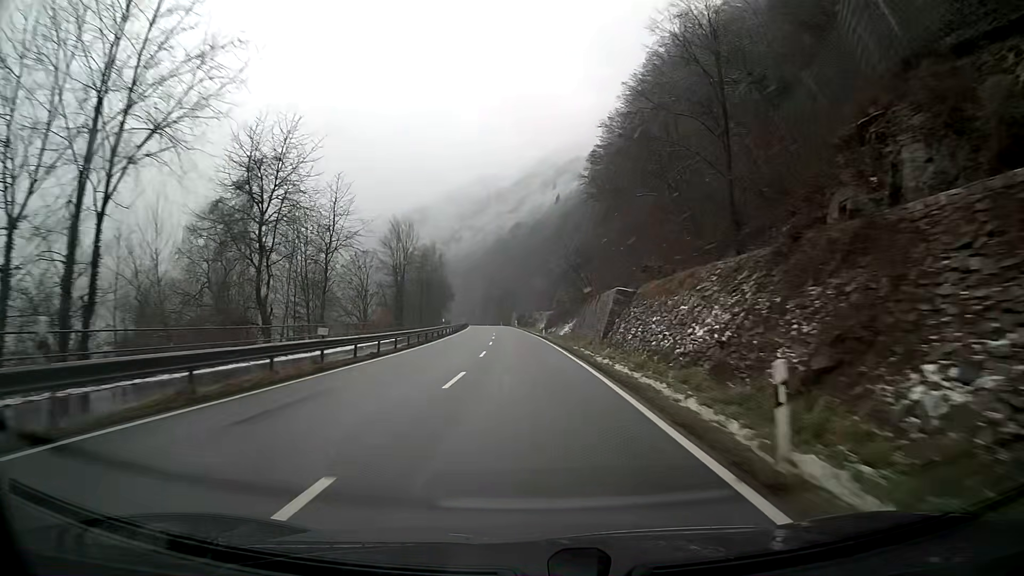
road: primary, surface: asphalt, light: Day
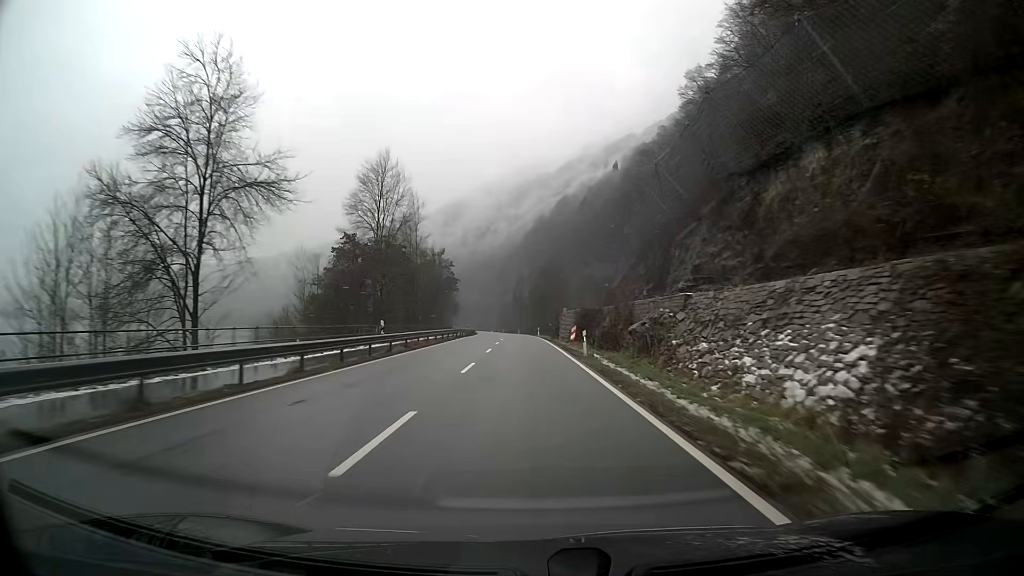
(-2.7, +78.6) m; -4°
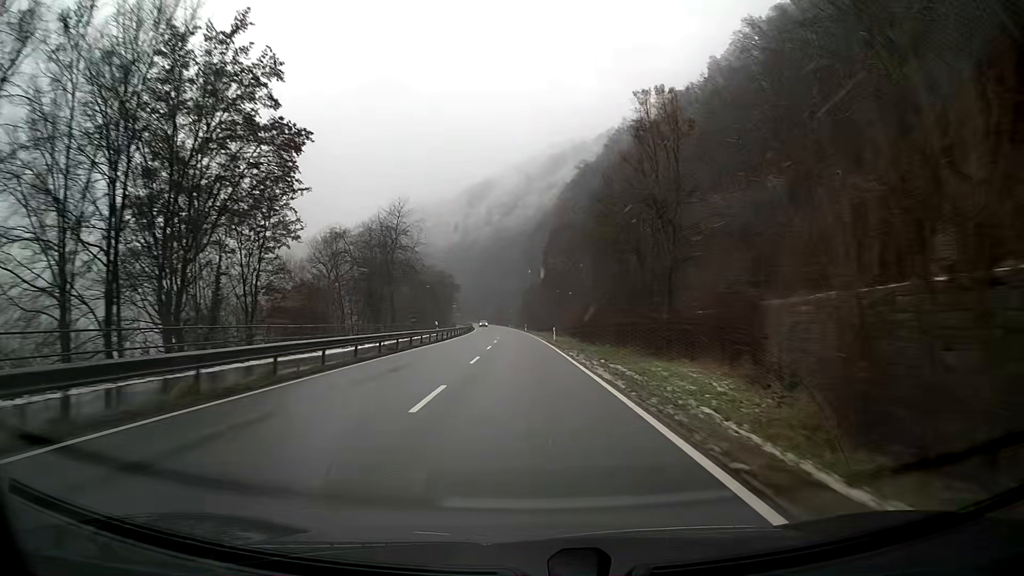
(-1.7, +79.0) m; -3°
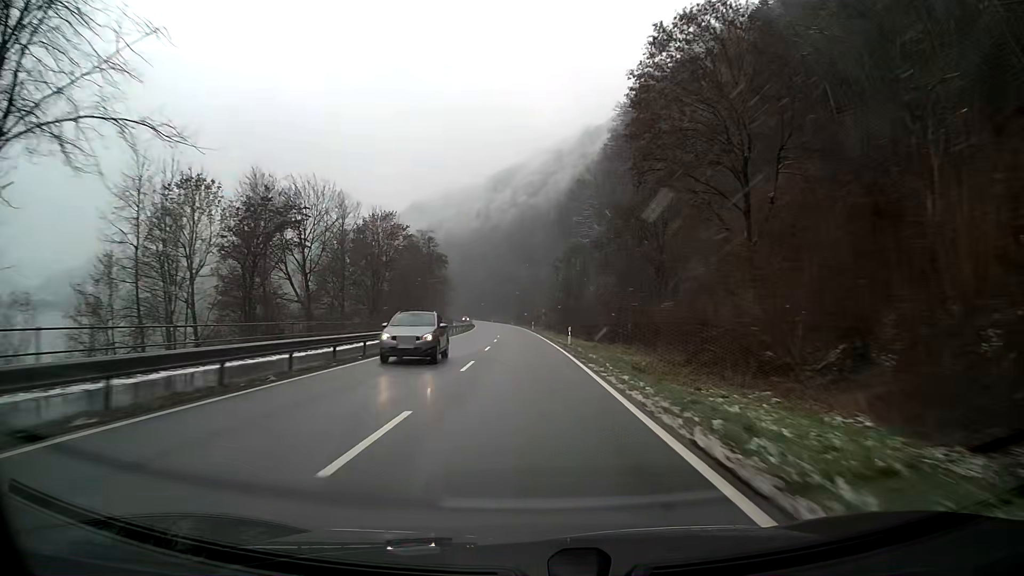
(-1.4, +63.6) m; -2°
(0, +10) (0, +20) (0, +30) (0, +40) (-1, +50) (-1, +60) (-2, +70) (-2, +80) (-3, +90) (-3, +100) m
